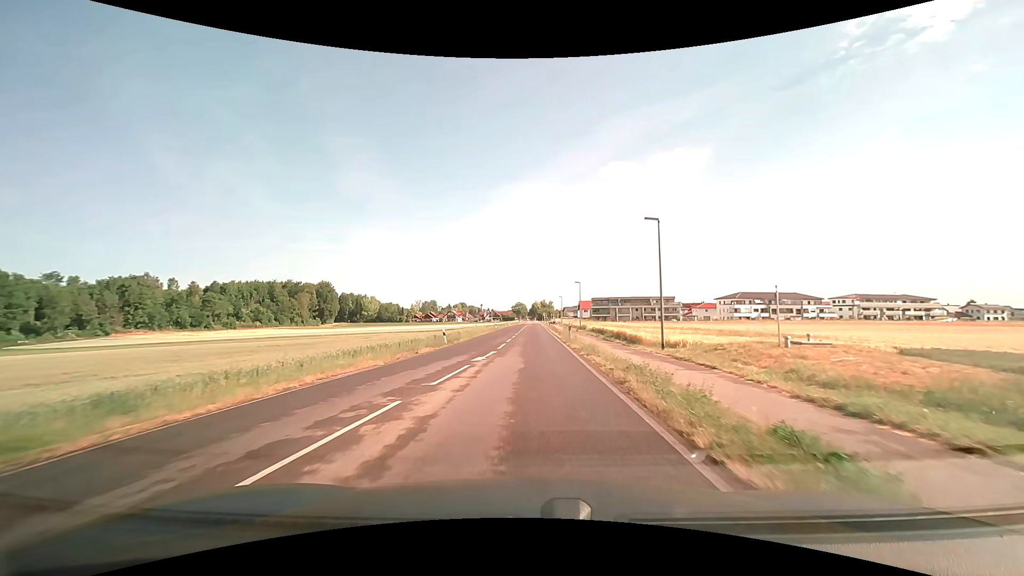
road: tertiary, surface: asphalt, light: Day
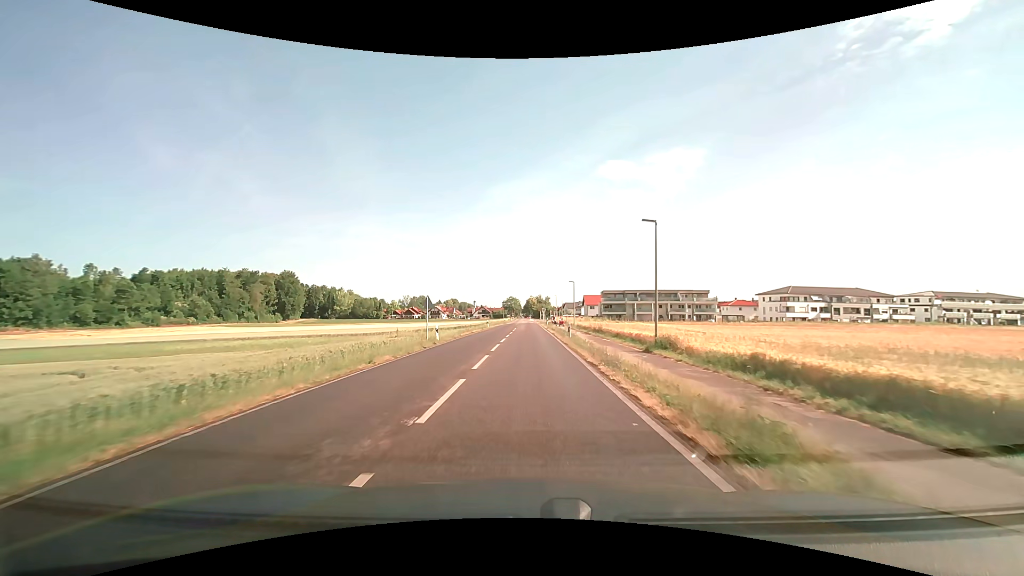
(+0.3, +40.1) m; +1°
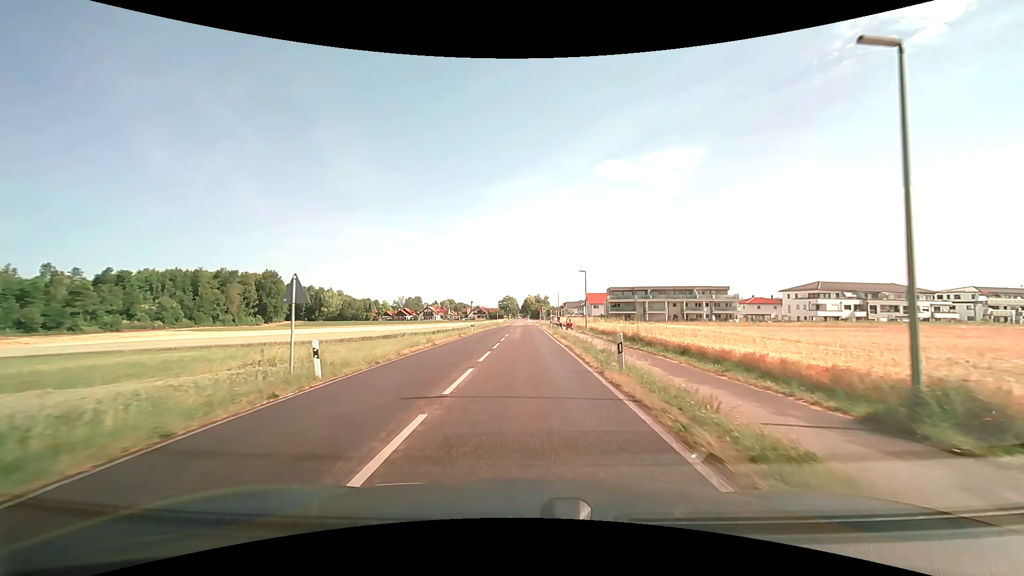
(0.0, +15.7) m; 0°
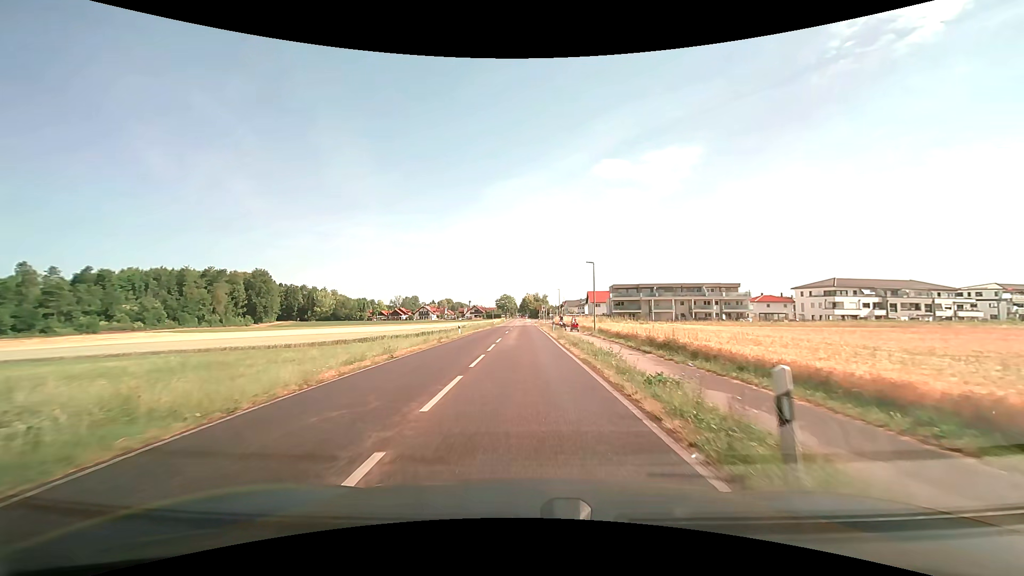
(0.0, +7.5) m; 0°
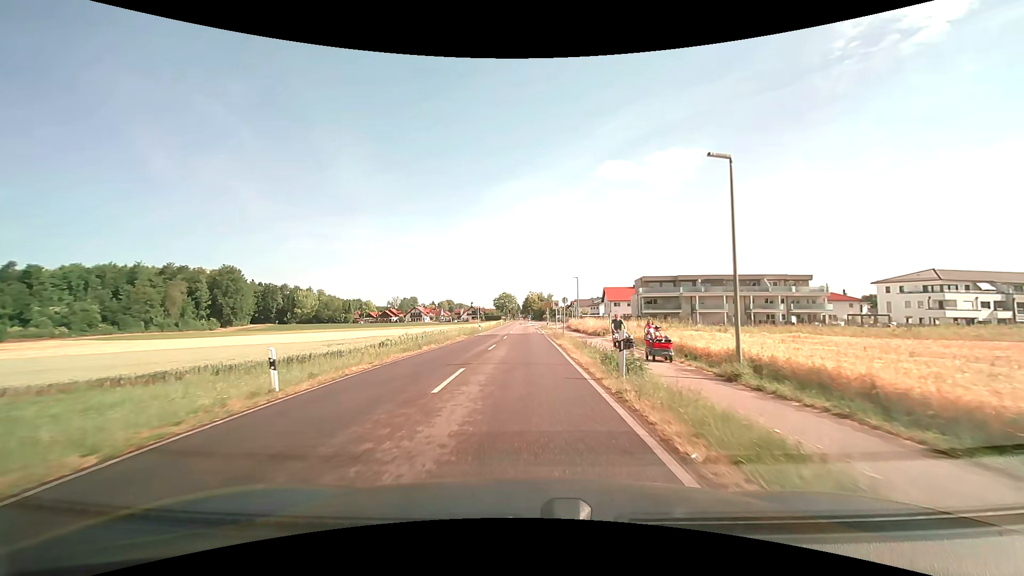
(+0.1, +28.7) m; -1°
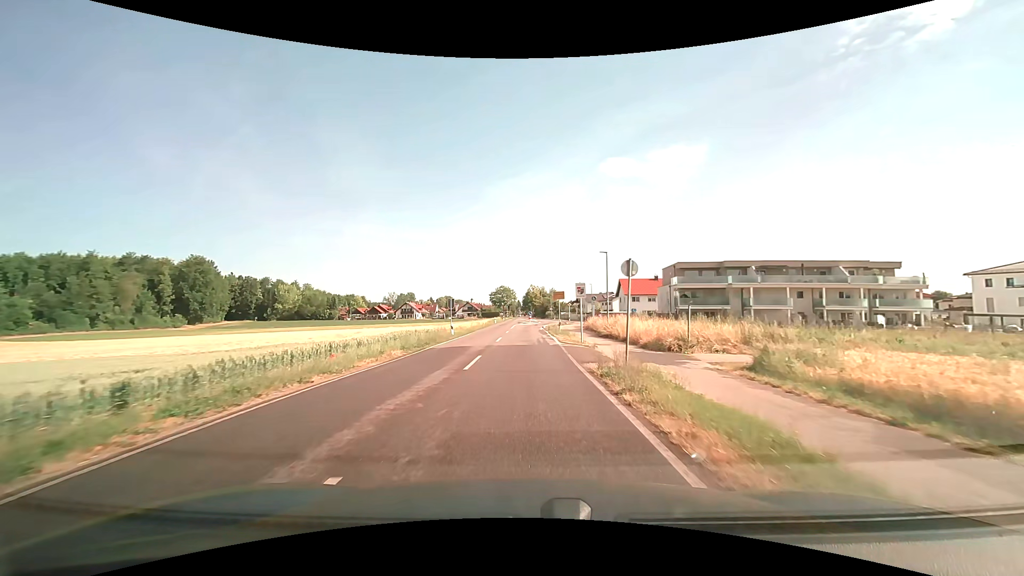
(+0.1, +20.9) m; 0°
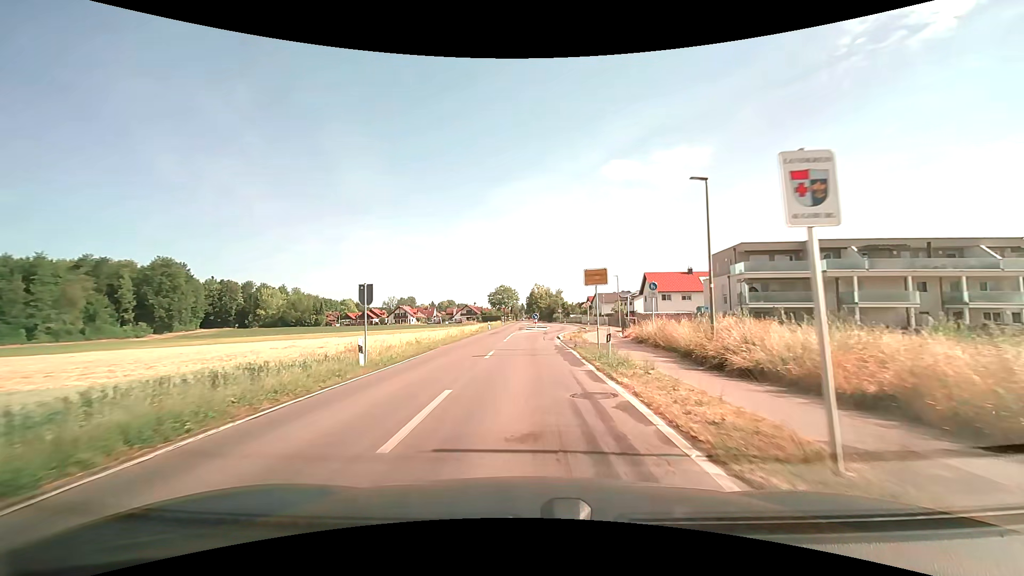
(0.0, +20.1) m; 0°
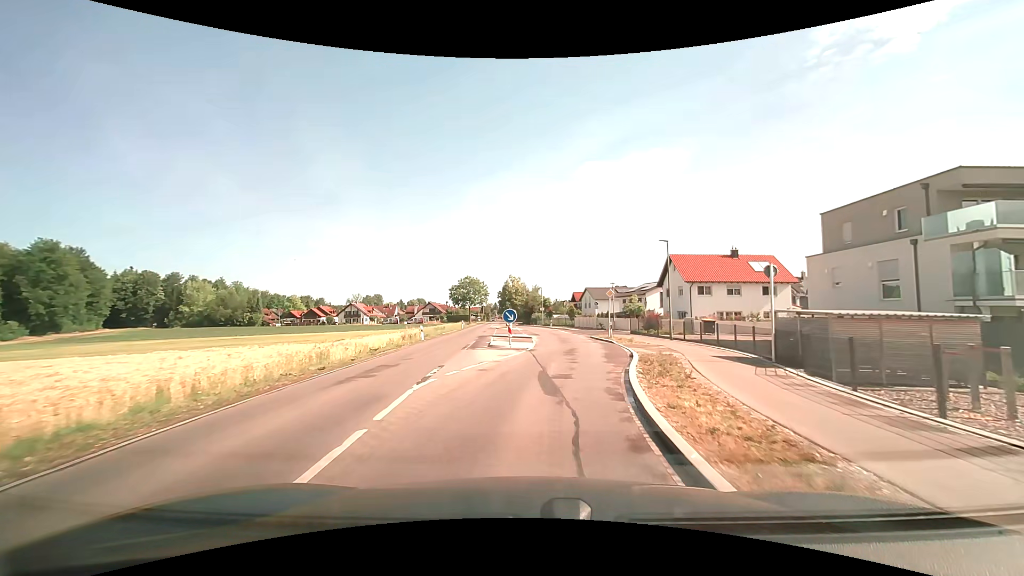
(+0.2, +28.5) m; +3°
(0, +10) (+1, +20) (+2, +30) (+3, +40) (+2, +50) (+1, +60) (0, +70) (-2, +79) (-4, +89) (-5, +99) m
